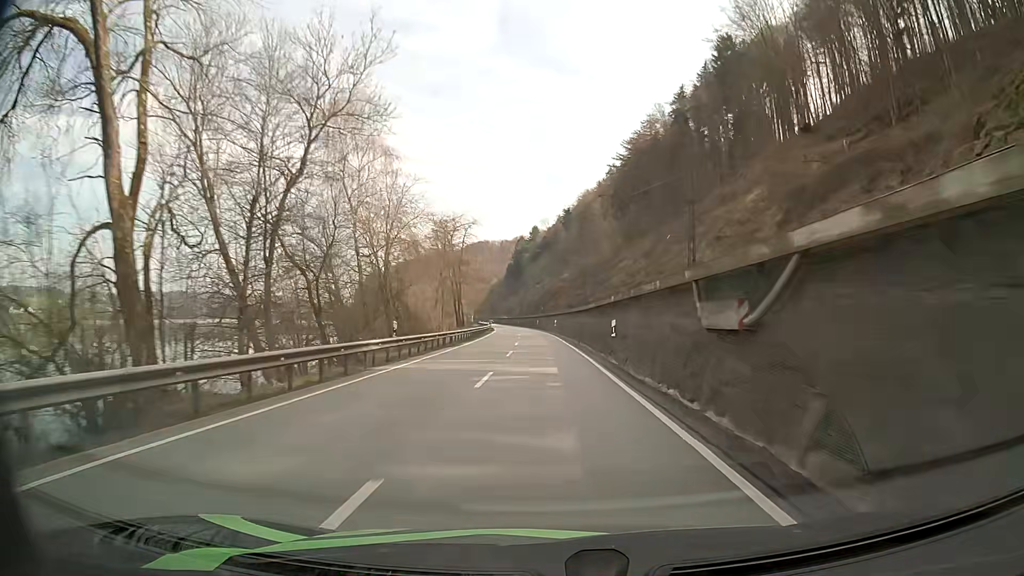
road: primary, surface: asphalt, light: Day
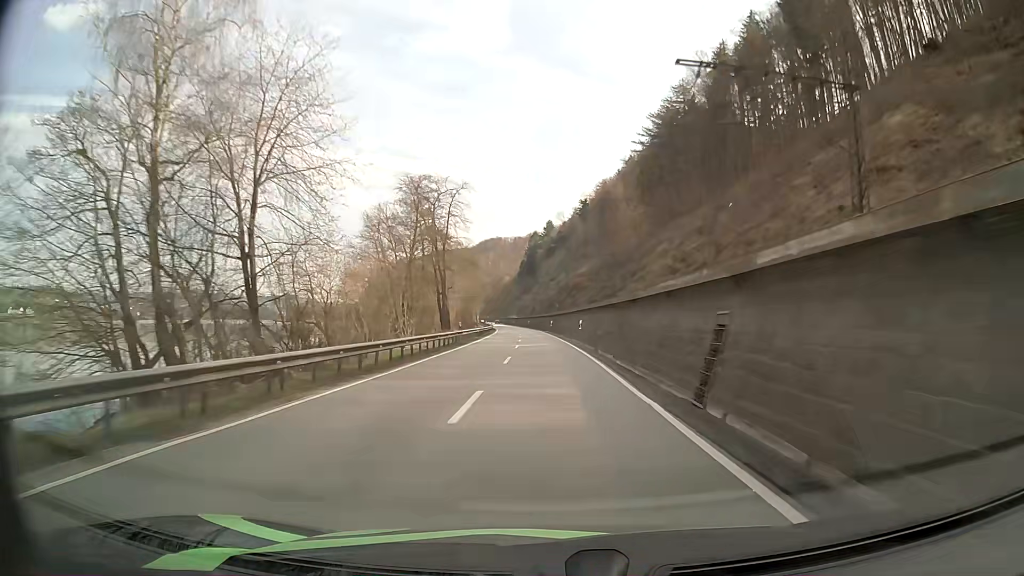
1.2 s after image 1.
(-0.2, +28.6) m; -1°
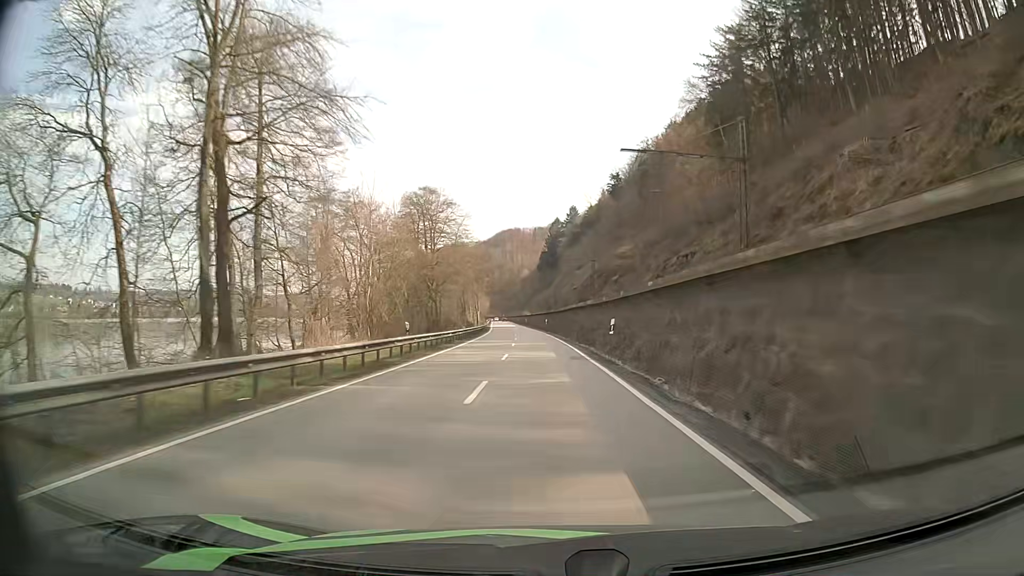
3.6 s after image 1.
(-1.3, +57.7) m; -2°
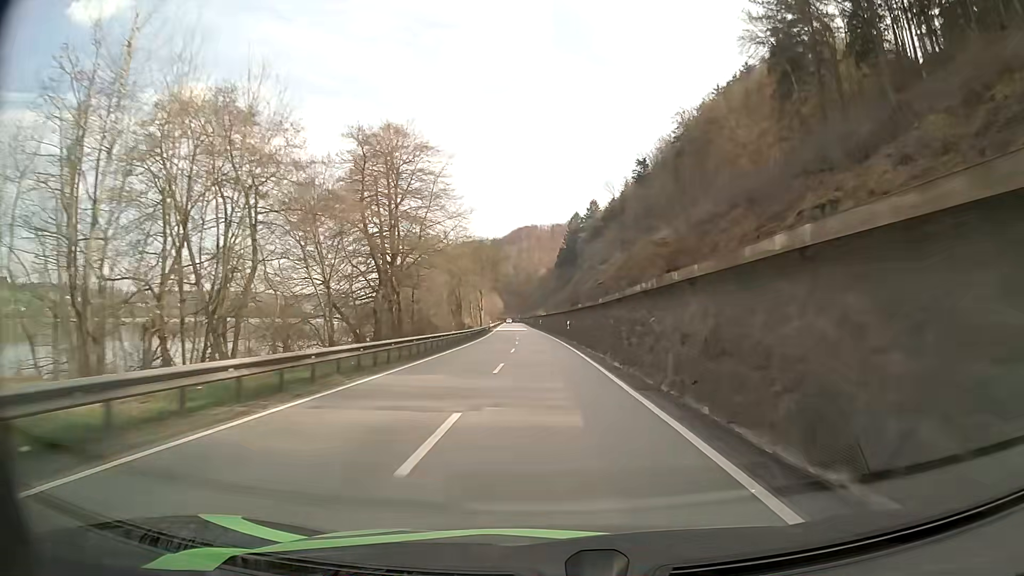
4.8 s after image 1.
(-0.4, +29.0) m; -2°
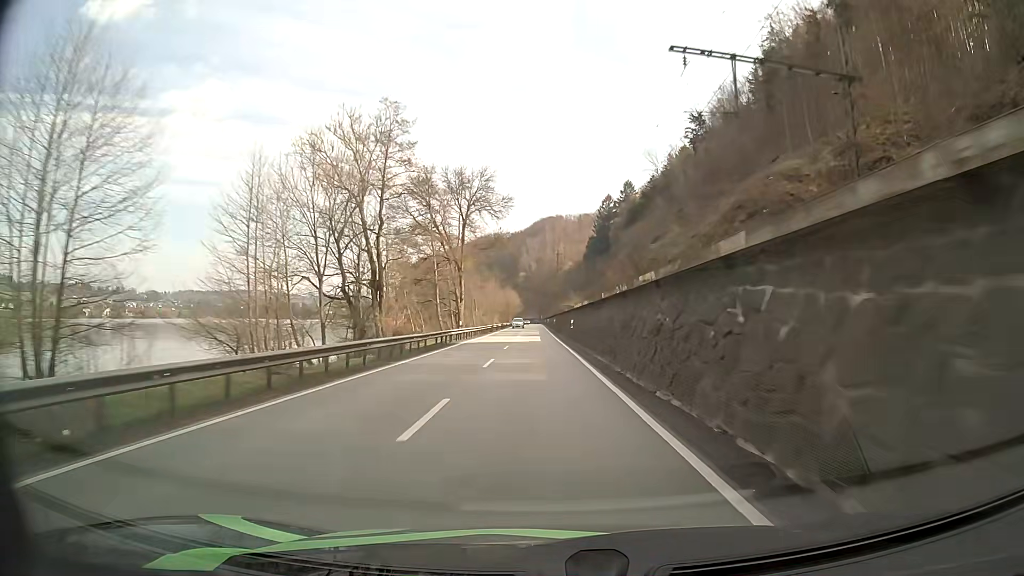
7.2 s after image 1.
(-0.8, +58.3) m; -2°
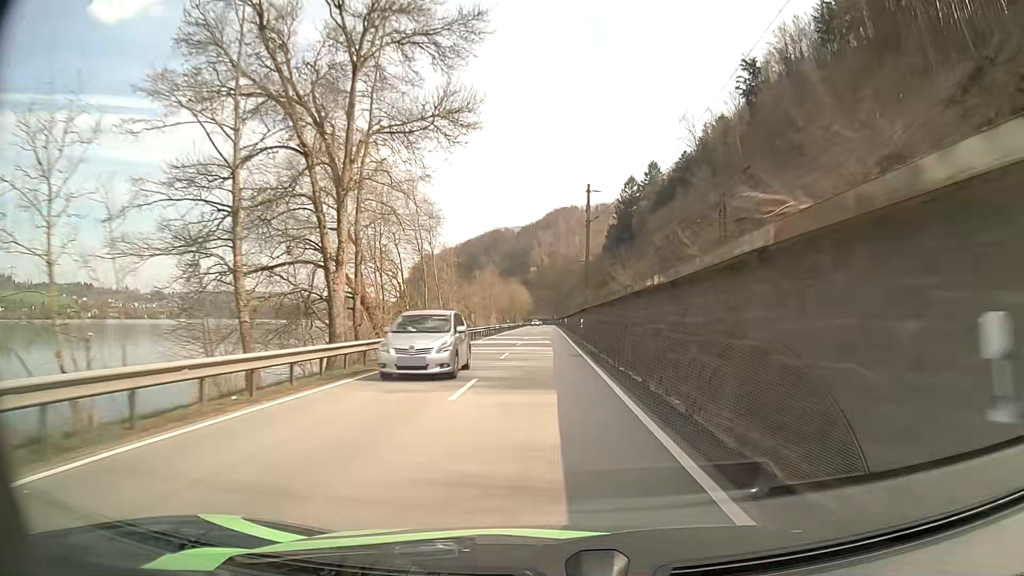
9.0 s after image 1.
(-0.5, +43.7) m; -1°
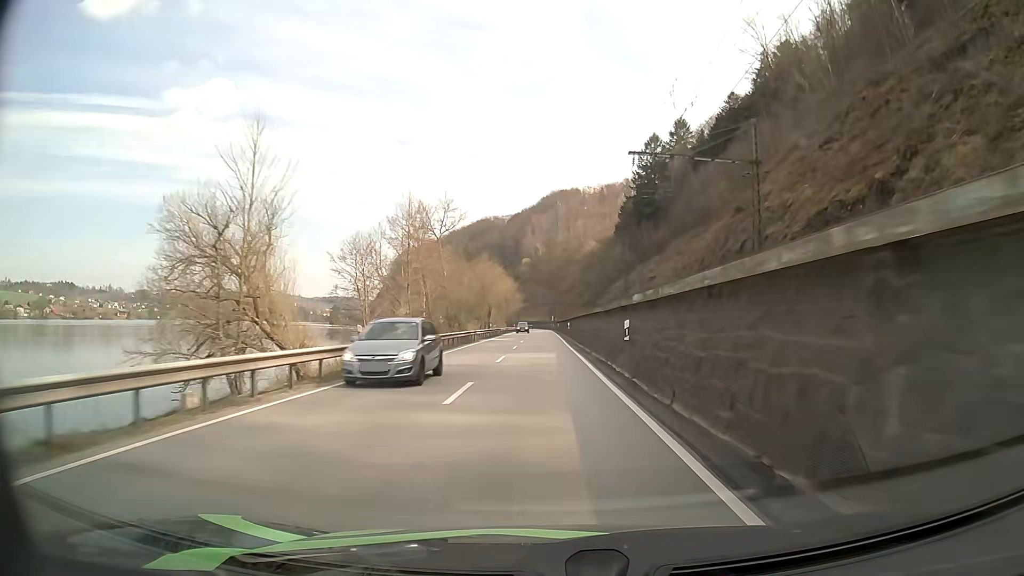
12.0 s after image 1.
(+0.2, +72.1) m; 0°
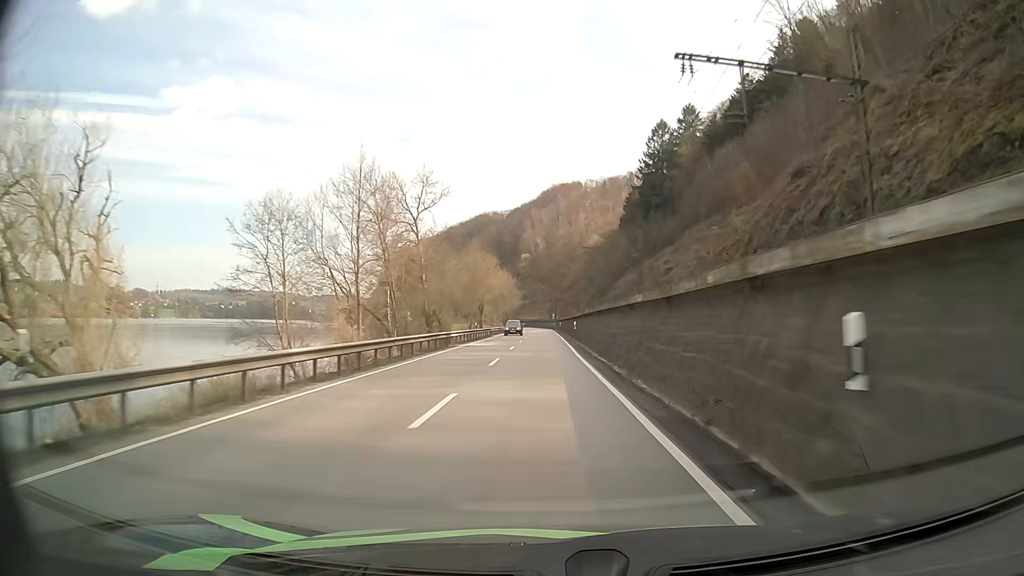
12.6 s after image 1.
(0.0, +14.4) m; 0°
(0, +10) (0, +20) (0, +30) (0, +40) (0, +50) (0, +60) (0, +70) (0, +80) (0, +90) (0, +100) m
